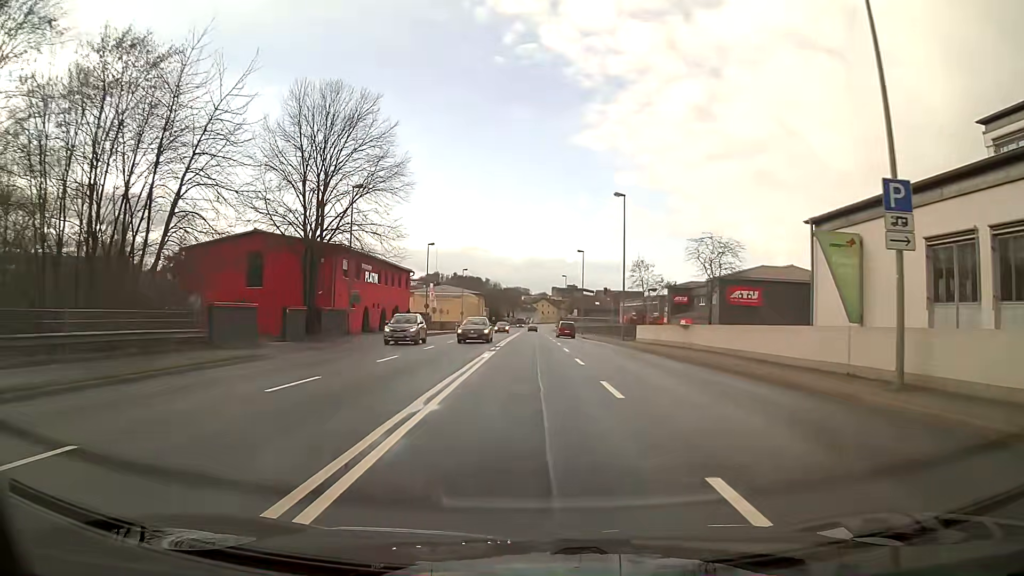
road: primary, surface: asphalt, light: Day
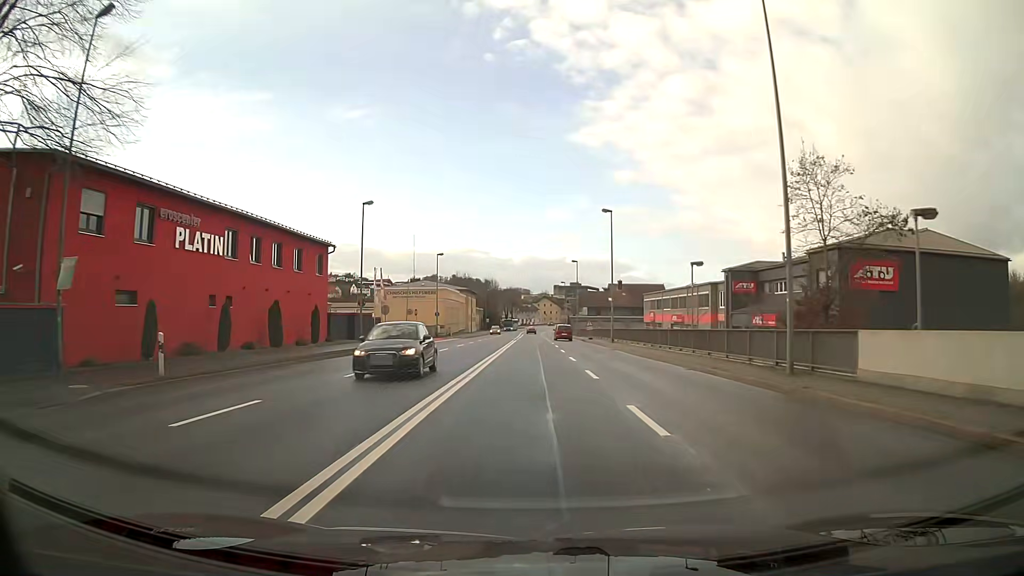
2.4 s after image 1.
(0.0, +30.7) m; 0°
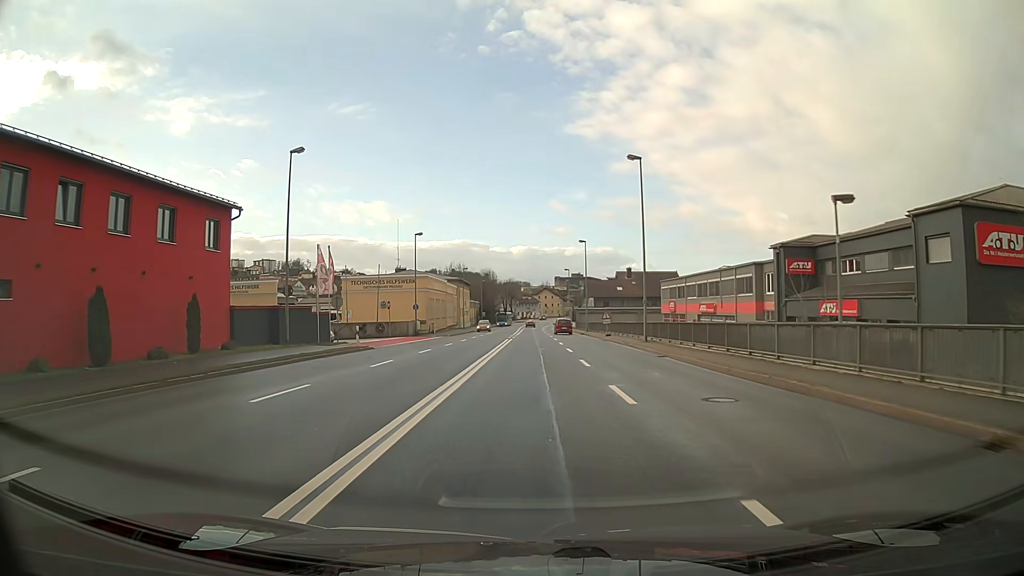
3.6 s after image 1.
(0.0, +15.3) m; 0°
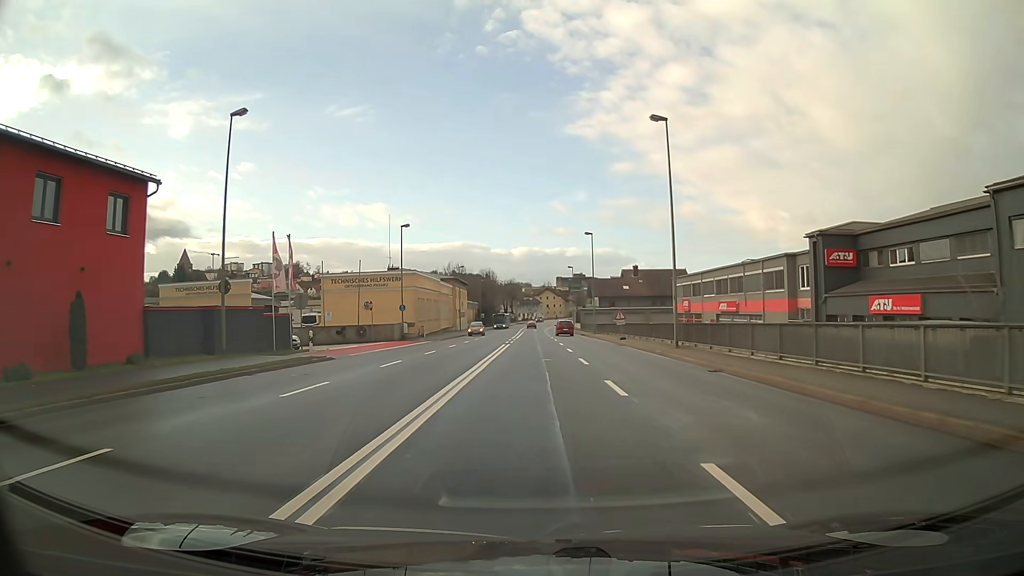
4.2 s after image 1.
(0.0, +7.7) m; 0°
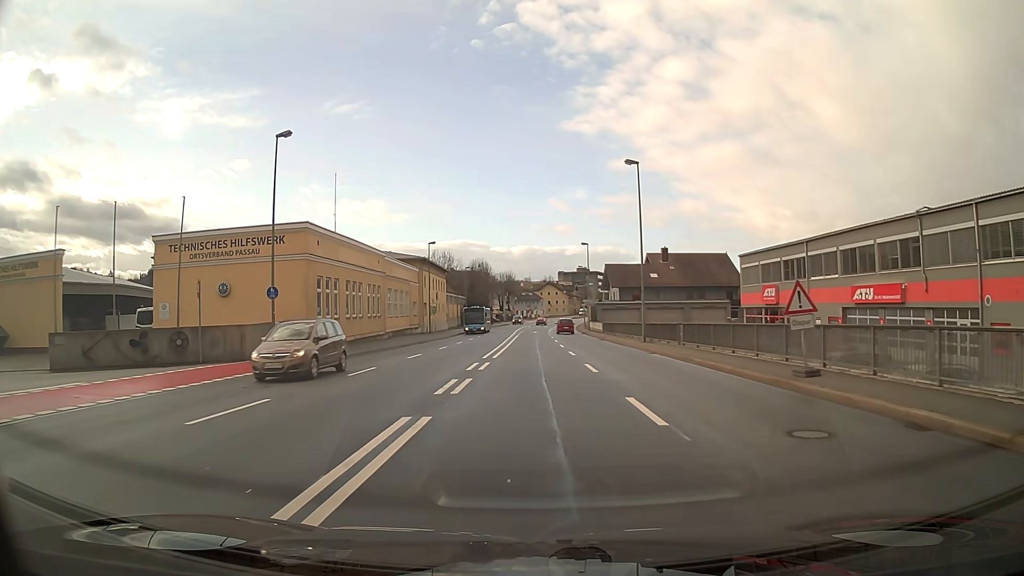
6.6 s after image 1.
(0.0, +30.7) m; 0°
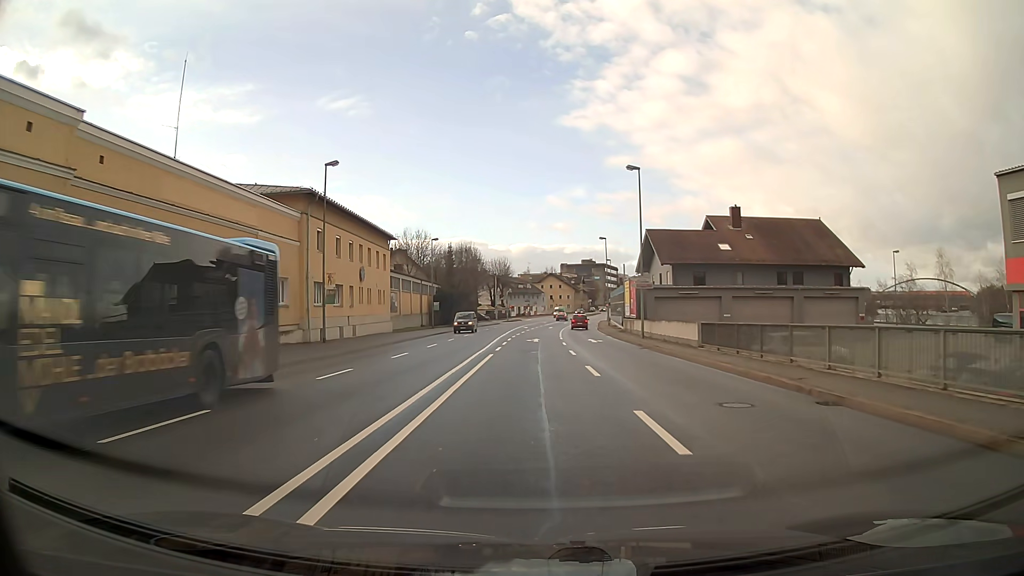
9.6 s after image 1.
(0.0, +38.2) m; 0°
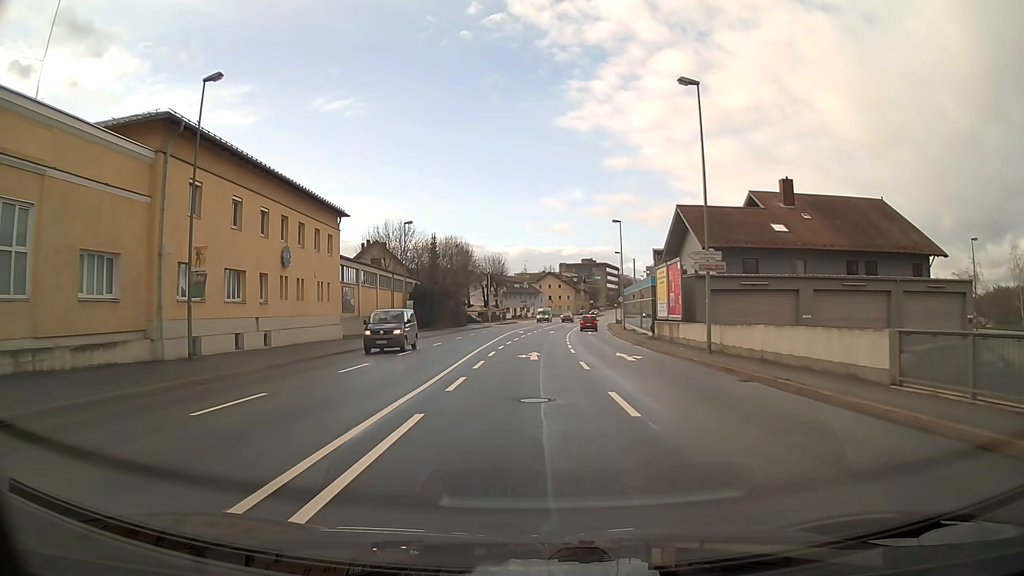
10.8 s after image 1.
(0.0, +15.3) m; 0°
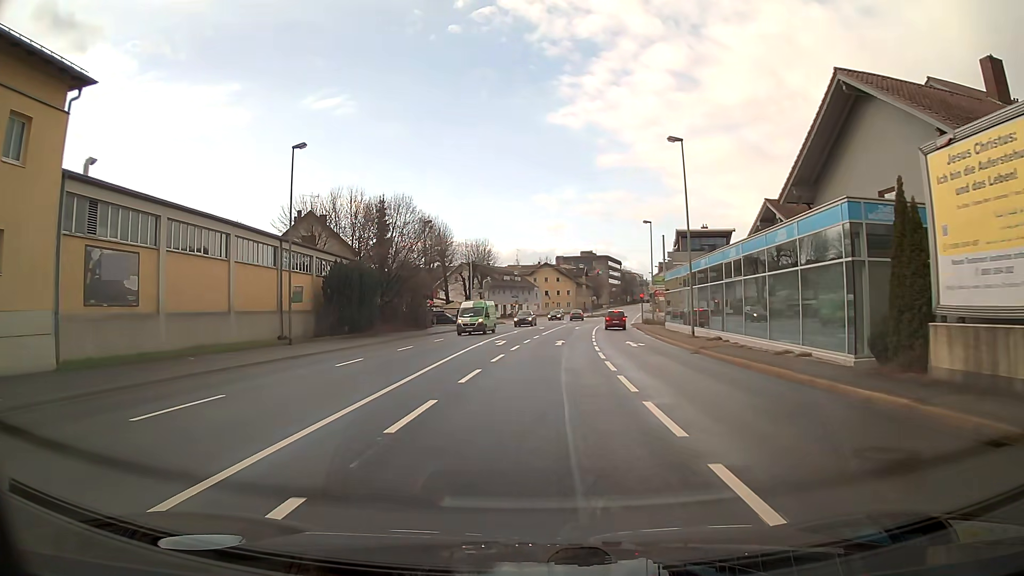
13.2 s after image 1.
(+0.2, +29.0) m; +1°
(0, +10) (0, +20) (+1, +30) (+2, +40) (+3, +50) (+4, +60) (+5, +70) (+6, +80) (+8, +90) (+9, +99) m
